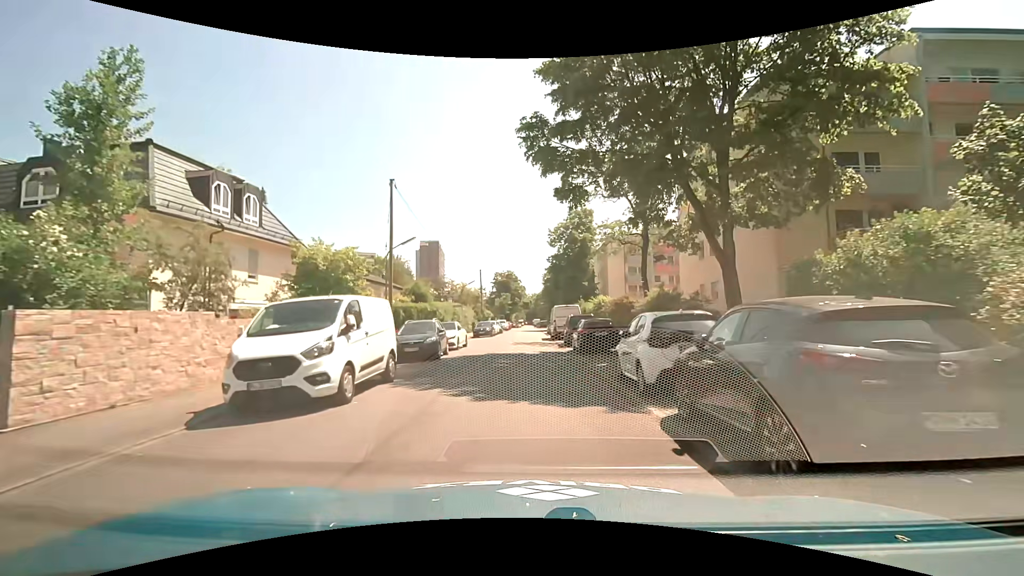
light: Day
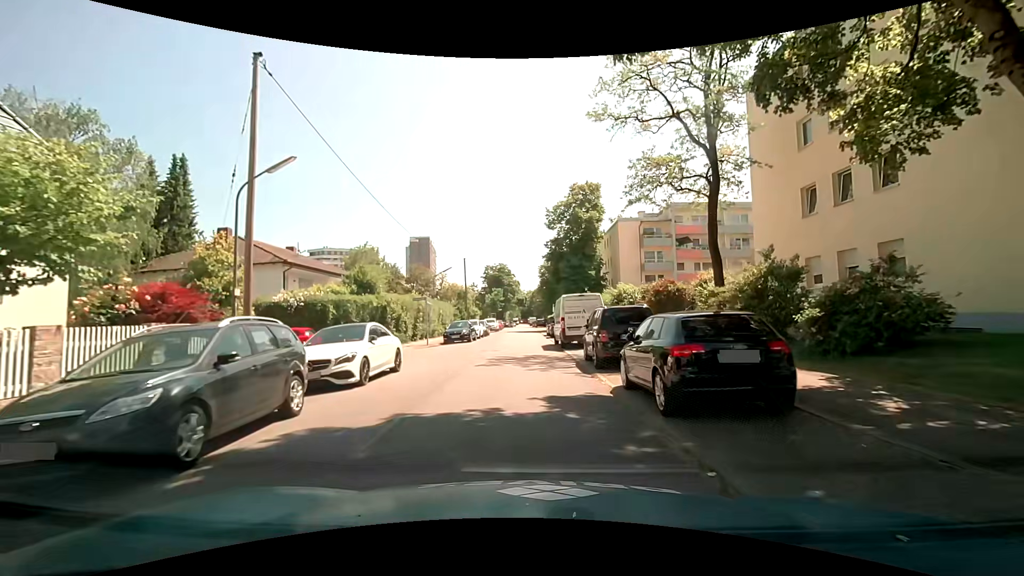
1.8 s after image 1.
(+0.1, +13.3) m; +1°
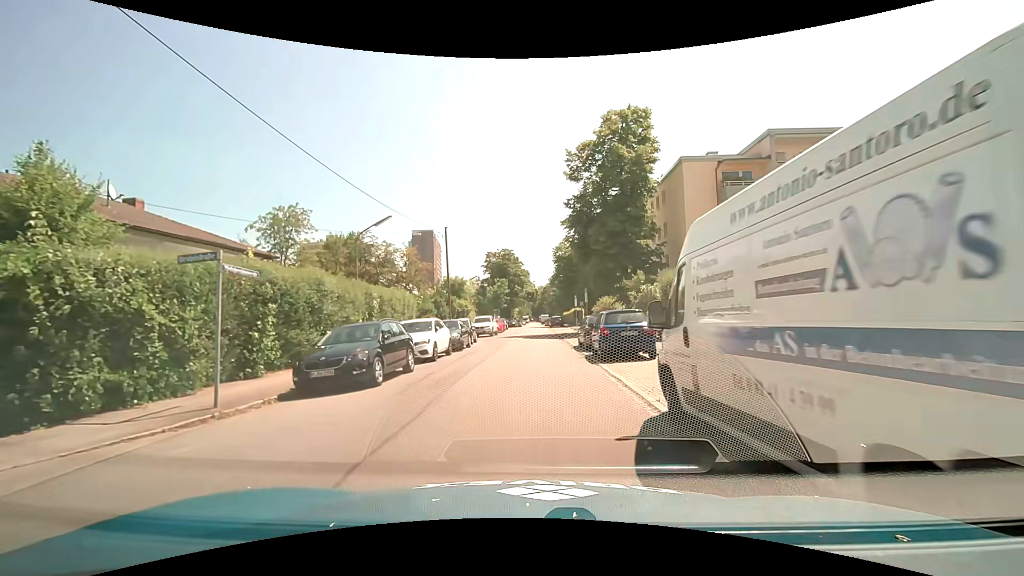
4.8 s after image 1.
(-0.4, +21.2) m; -1°
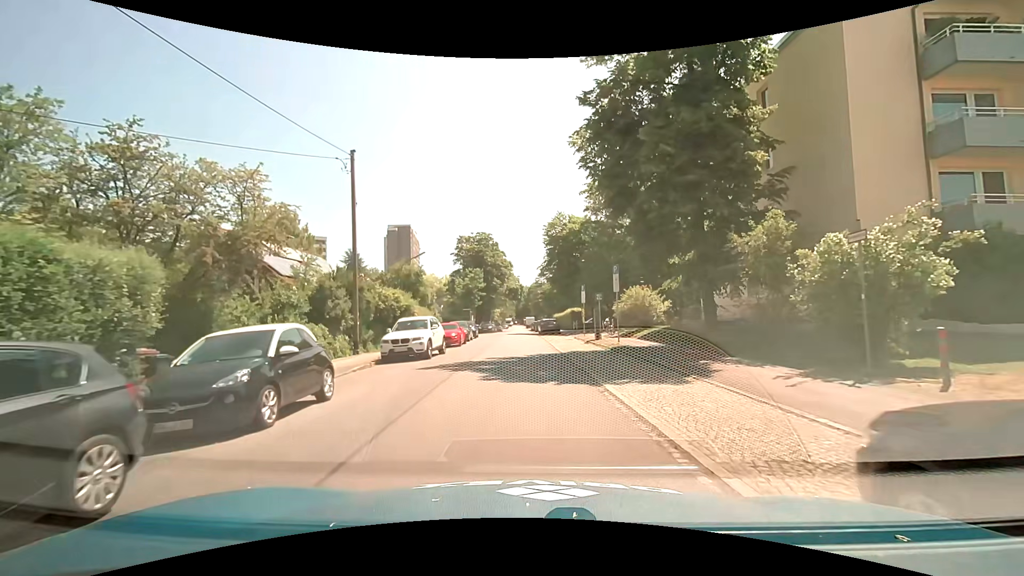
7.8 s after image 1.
(+0.1, +20.5) m; +2°
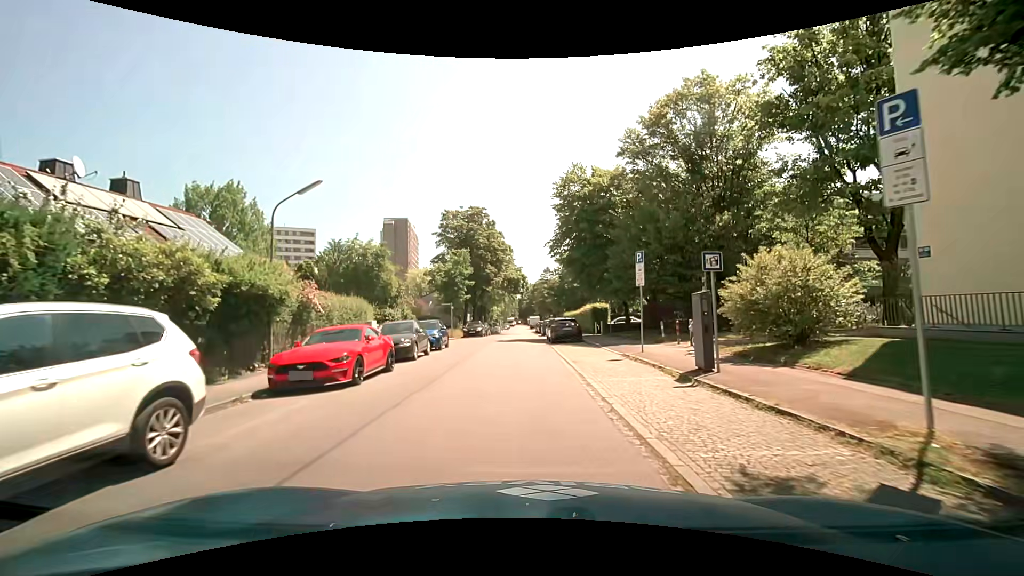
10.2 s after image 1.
(0.0, +16.9) m; -1°
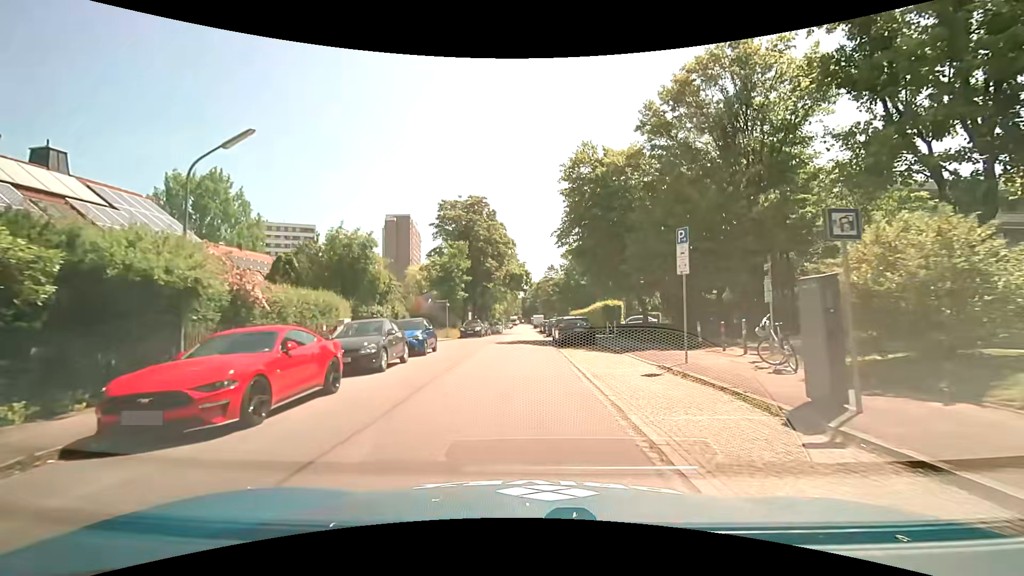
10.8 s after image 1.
(0.0, +4.3) m; 0°
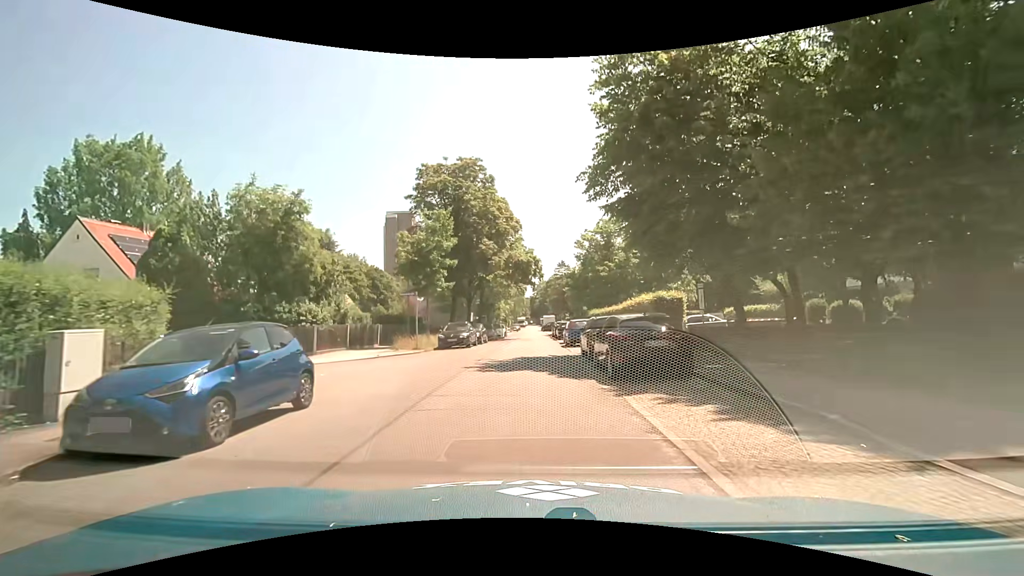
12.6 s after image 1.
(-0.1, +13.3) m; -1°
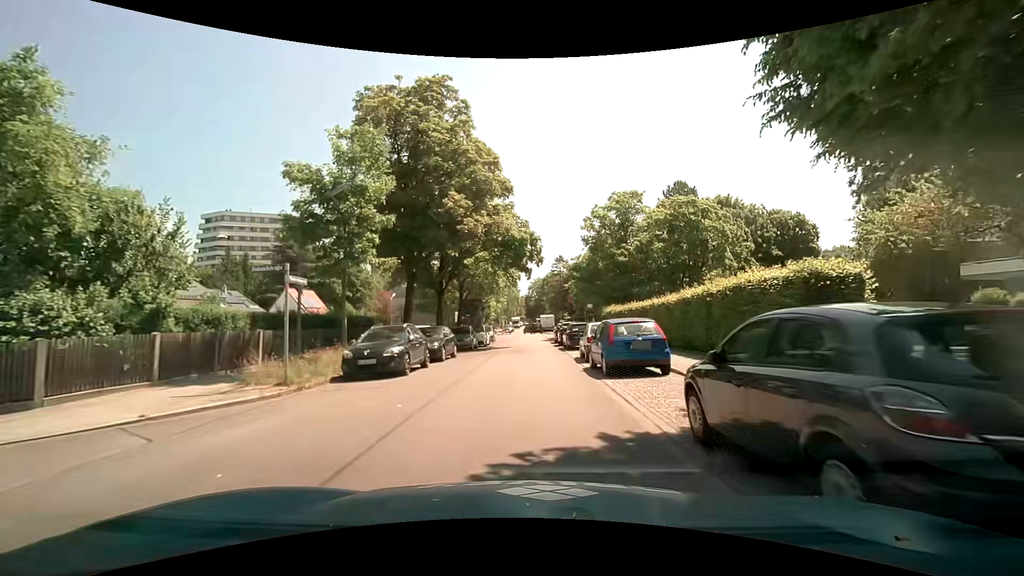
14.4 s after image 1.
(0.0, +13.5) m; 0°
